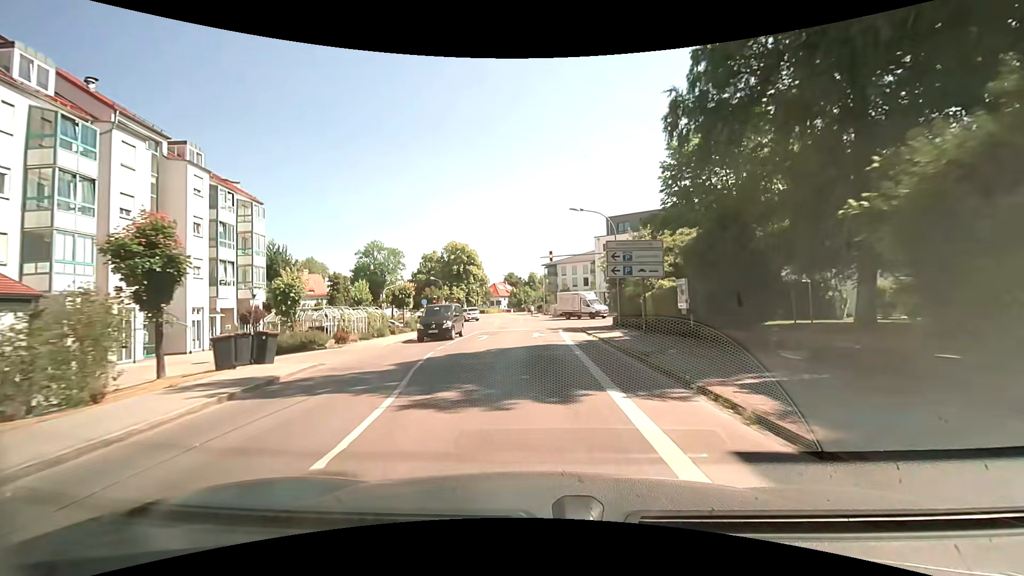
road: tertiary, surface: asphalt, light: Day
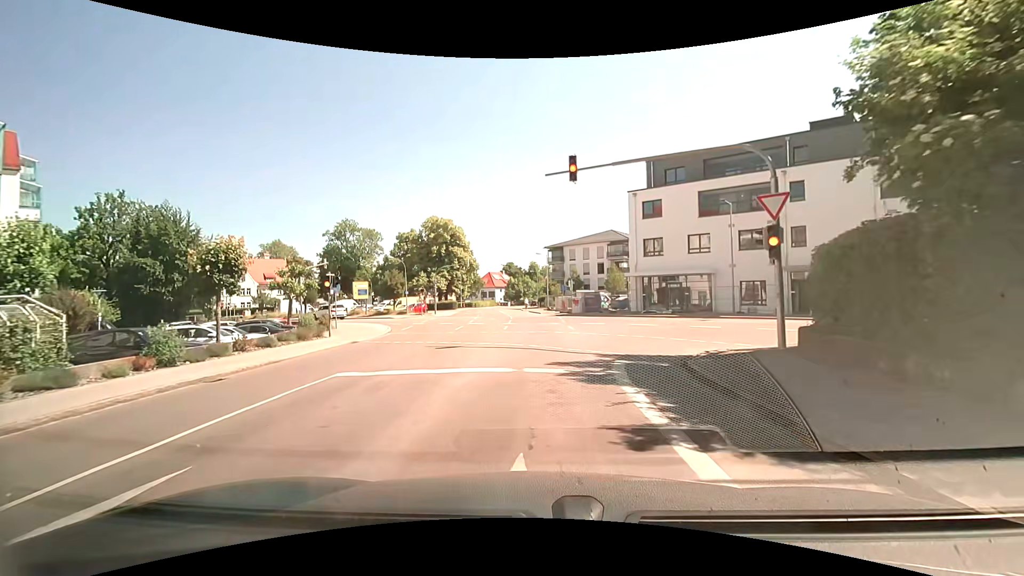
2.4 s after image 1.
(-0.1, +24.6) m; -1°
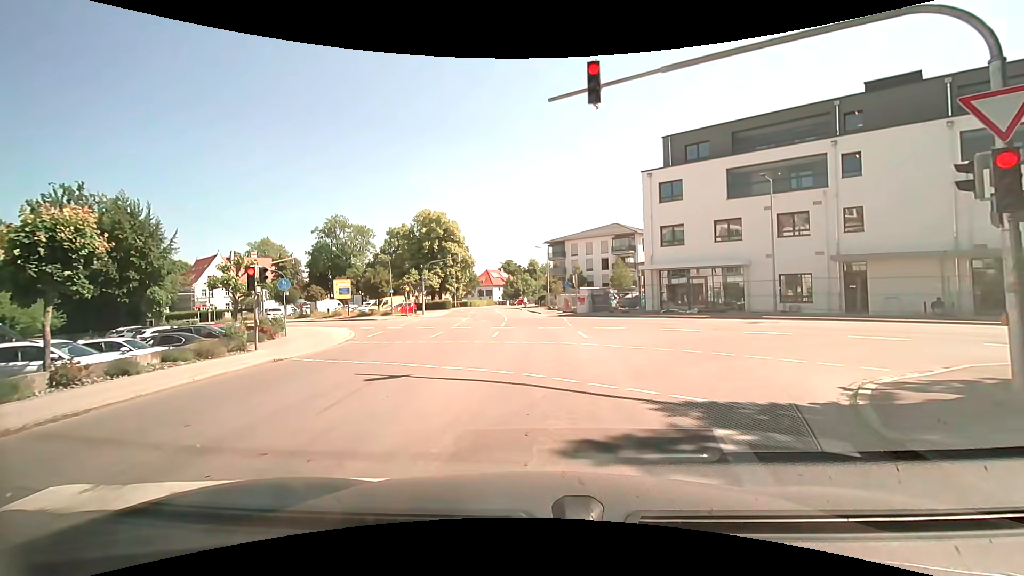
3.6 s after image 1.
(+0.1, +6.0) m; -1°
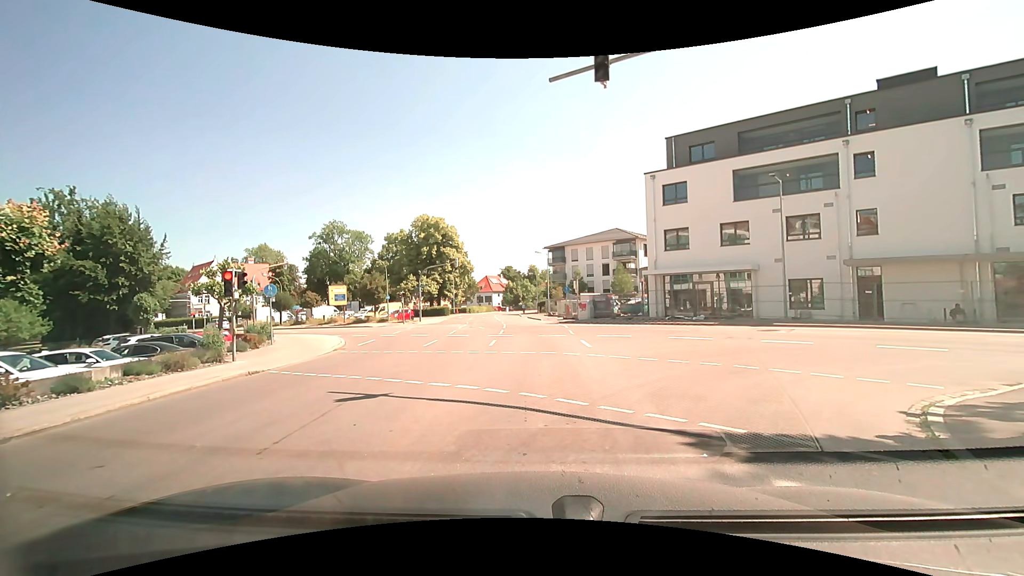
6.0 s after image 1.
(0.0, +1.2) m; +1°
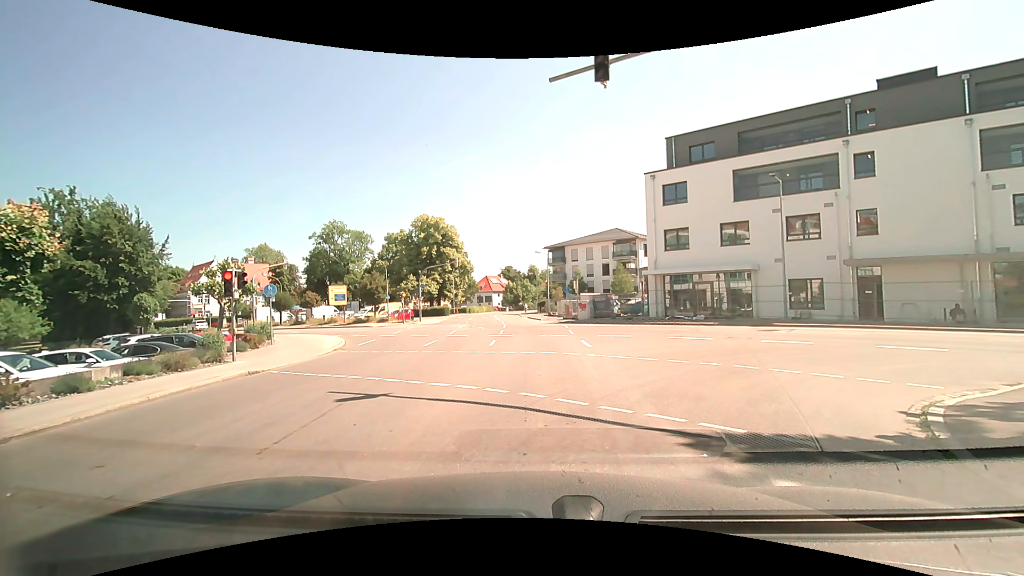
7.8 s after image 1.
(0.0, 0.0) m; 0°
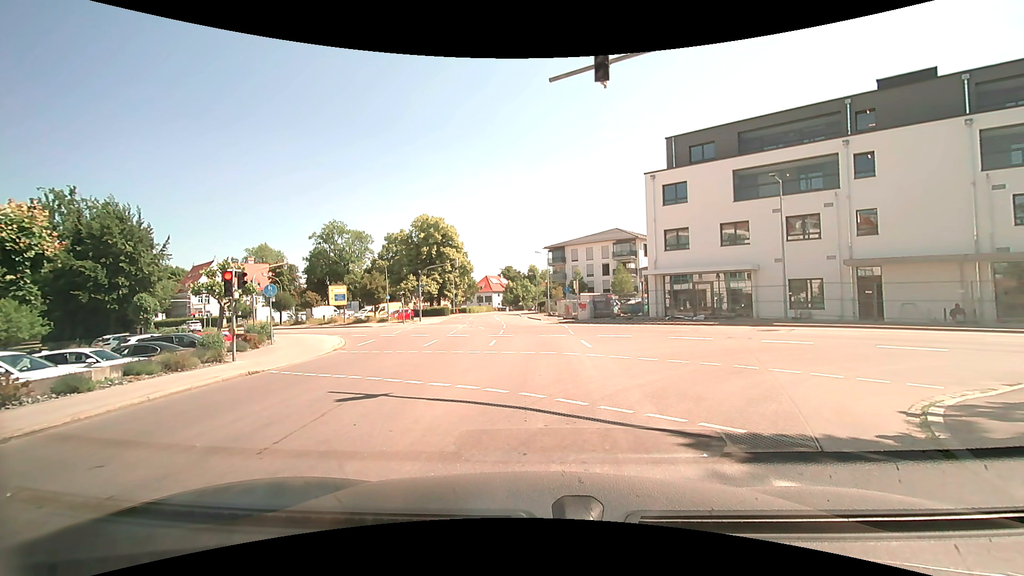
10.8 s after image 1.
(0.0, 0.0) m; 0°
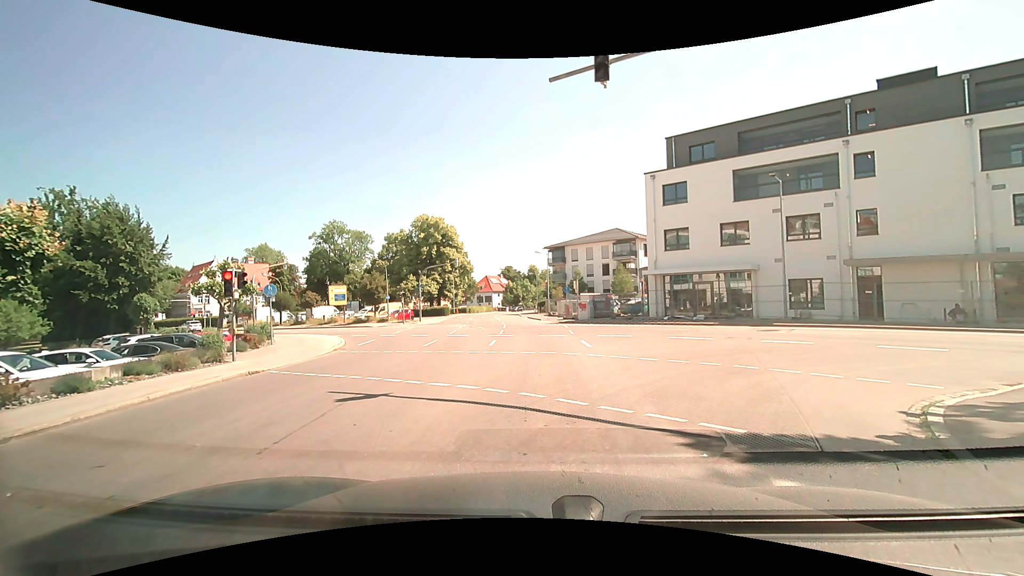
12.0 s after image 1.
(0.0, 0.0) m; 0°
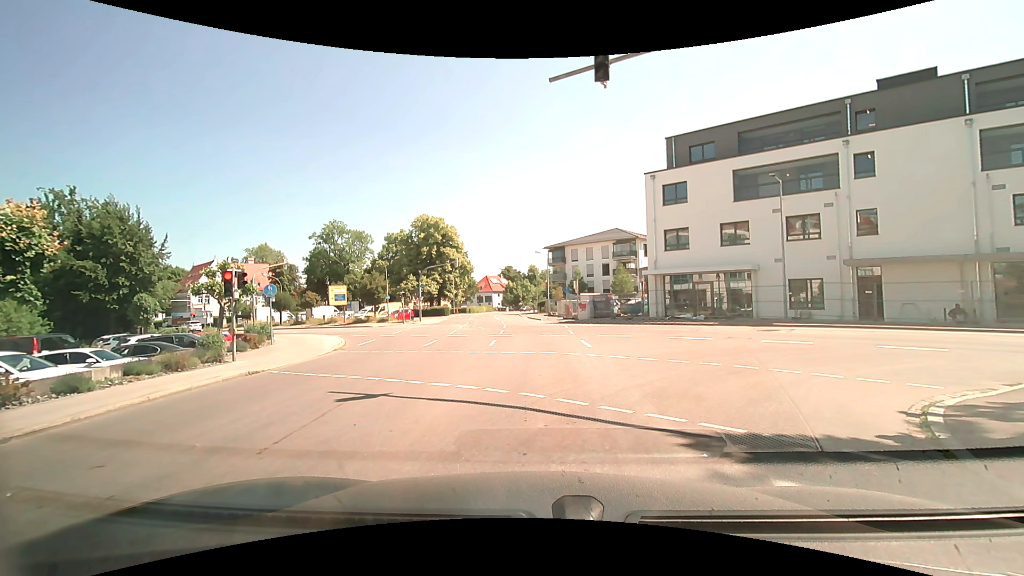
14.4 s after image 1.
(0.0, 0.0) m; 0°
